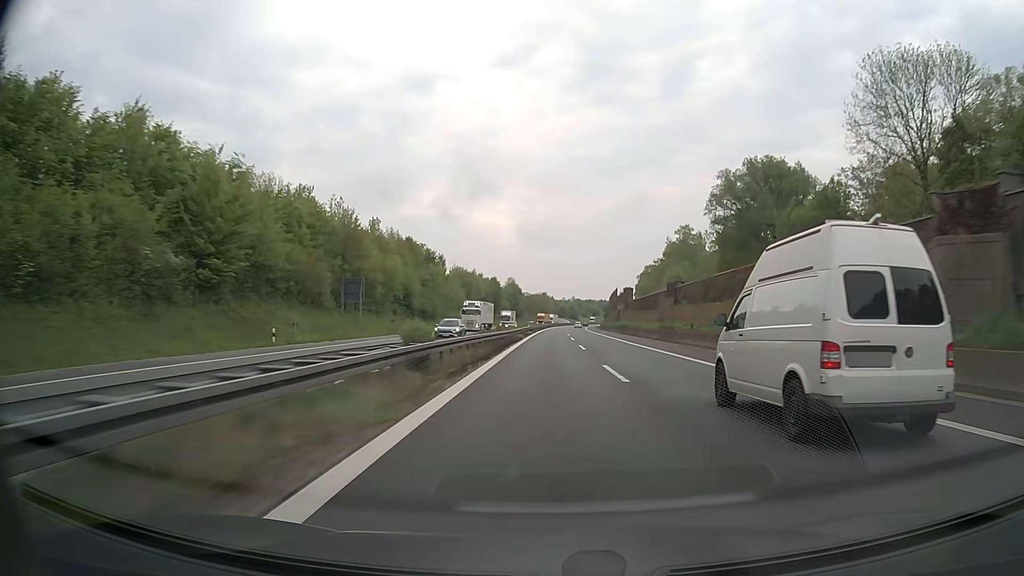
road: motorway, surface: asphalt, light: Day
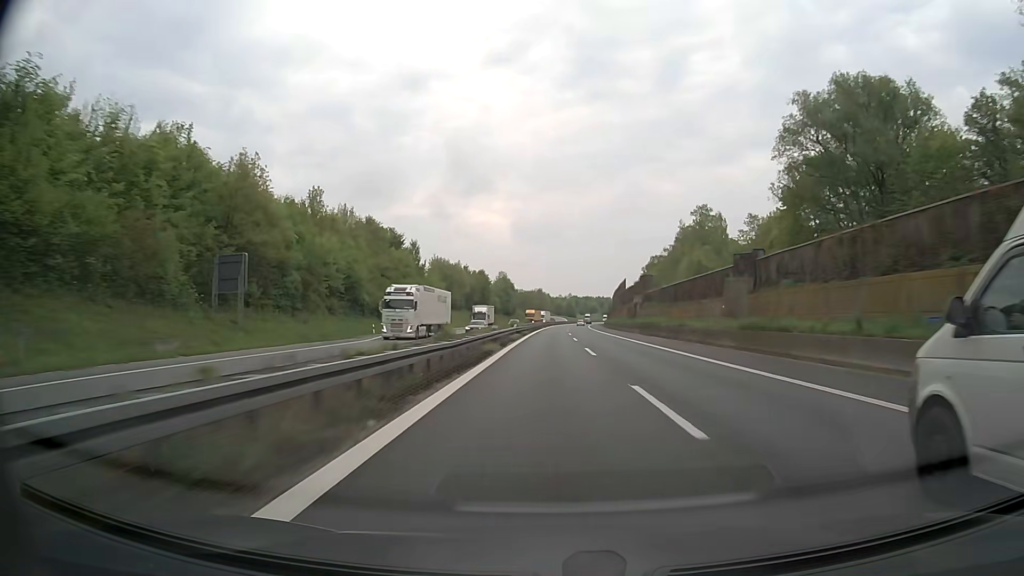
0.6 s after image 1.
(0.0, +25.9) m; 0°
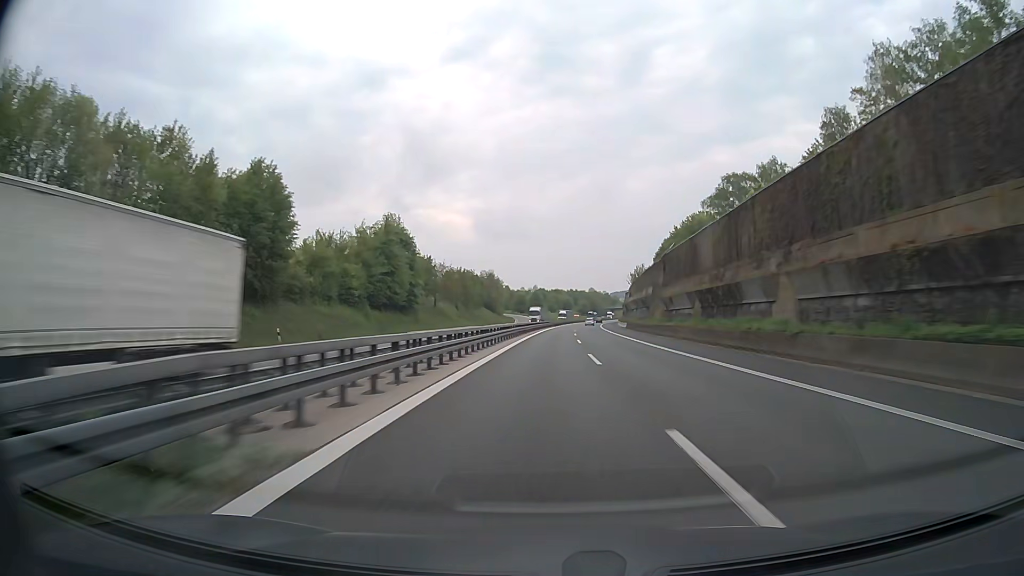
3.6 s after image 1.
(+2.9, +131.9) m; +3°
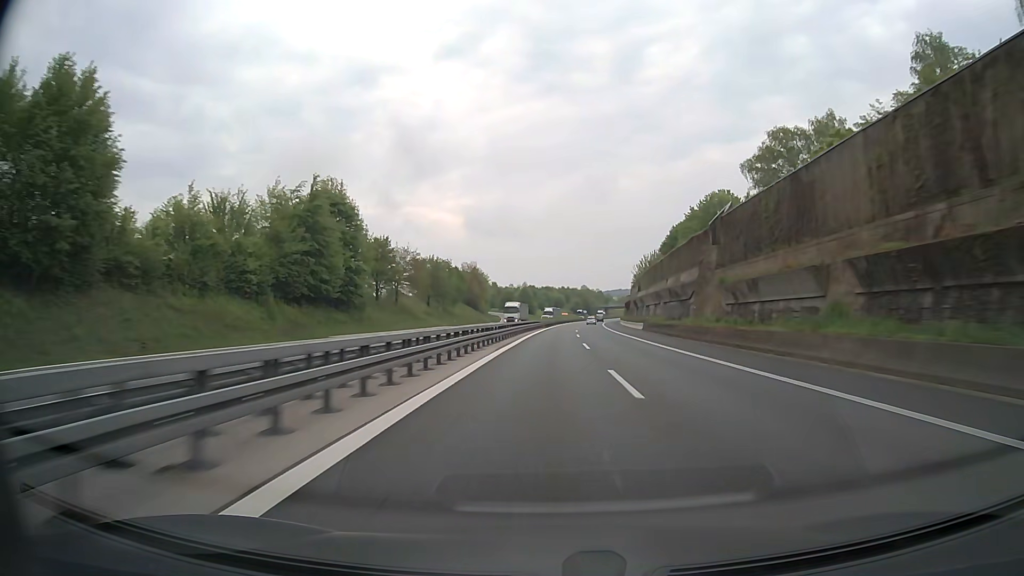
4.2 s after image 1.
(+0.2, +26.7) m; +1°
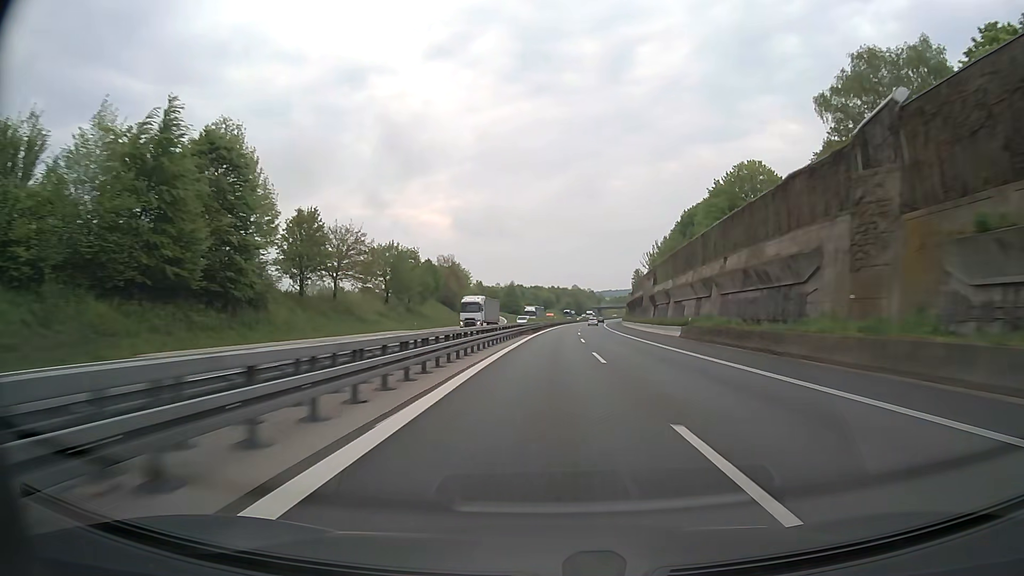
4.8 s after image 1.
(+0.3, +26.8) m; +1°
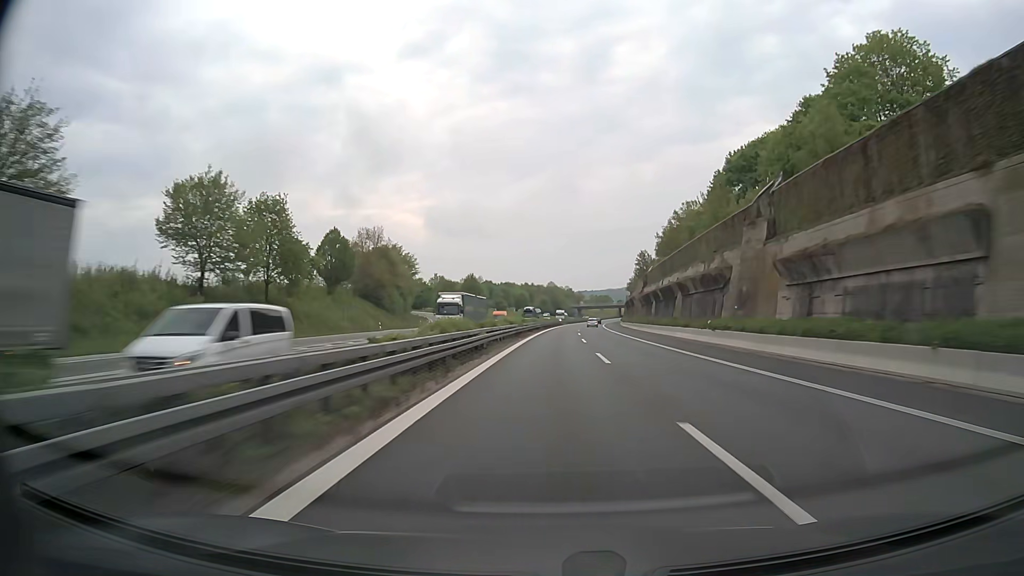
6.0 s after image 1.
(+0.9, +53.9) m; +2°
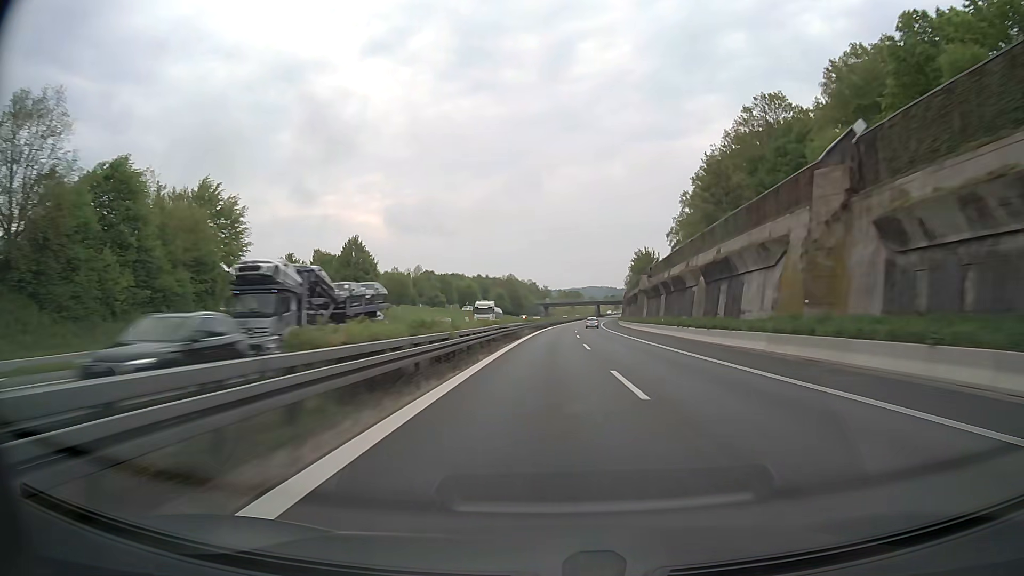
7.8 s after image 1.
(+2.2, +81.3) m; +3°
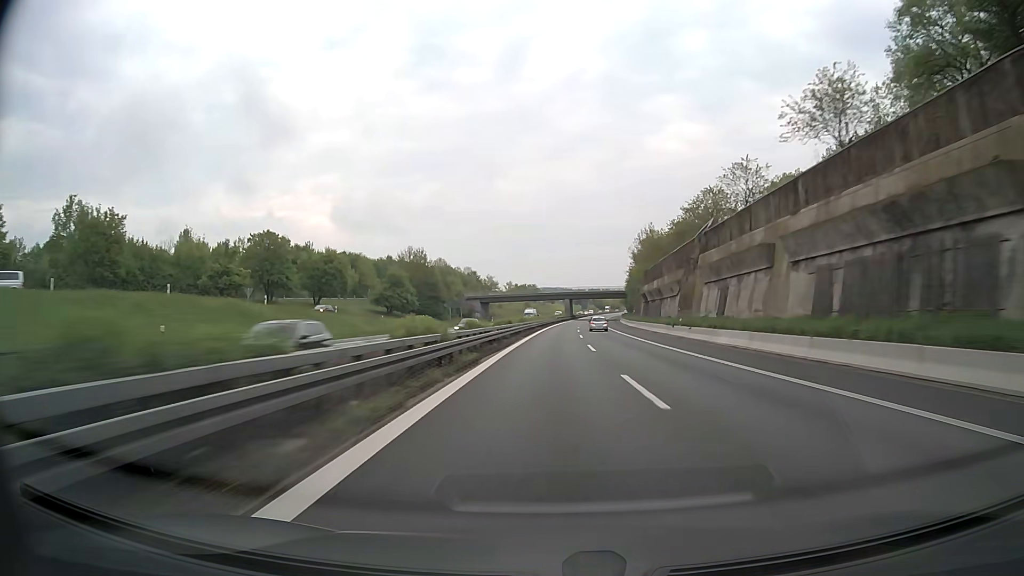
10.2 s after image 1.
(+3.7, +109.0) m; +4°
(0, +10) (0, +20) (0, +30) (+1, +40) (+1, +50) (+1, +60) (+2, +70) (+2, +80) (+3, +90) (+4, +100) m
